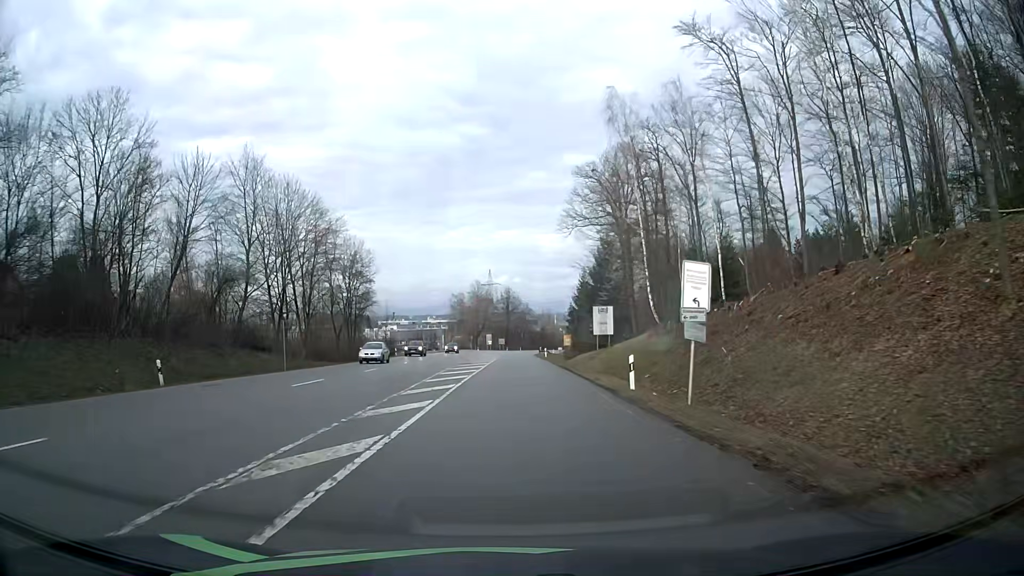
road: secondary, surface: asphalt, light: Day
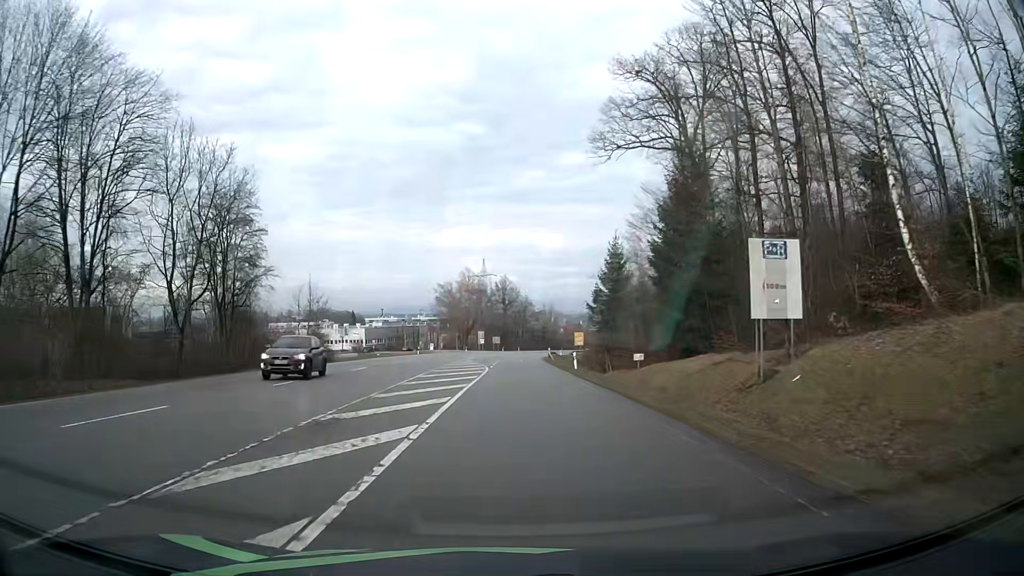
(+0.1, +34.5) m; 0°
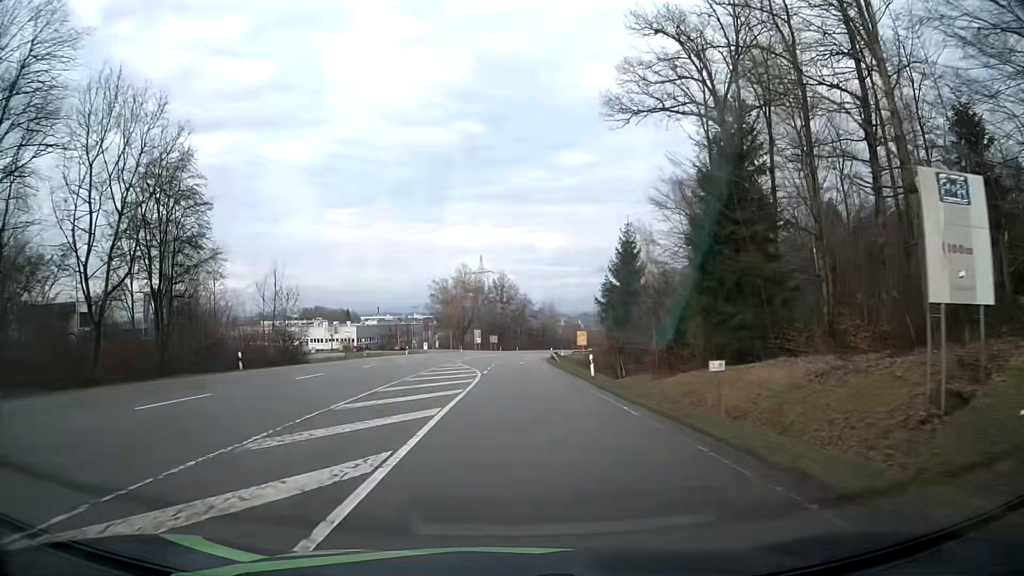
(0.0, +8.5) m; 0°
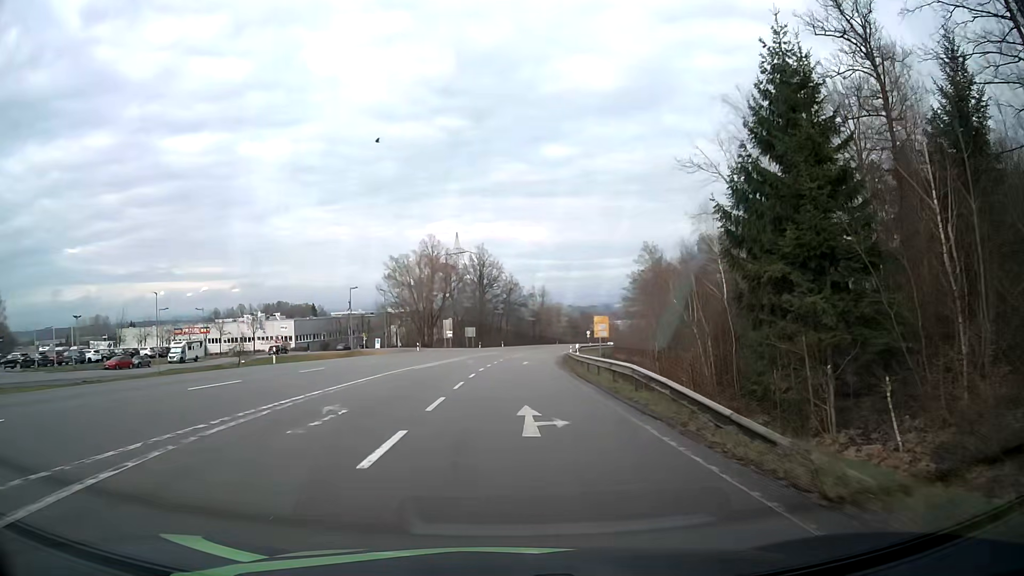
(+0.8, +42.3) m; +1°
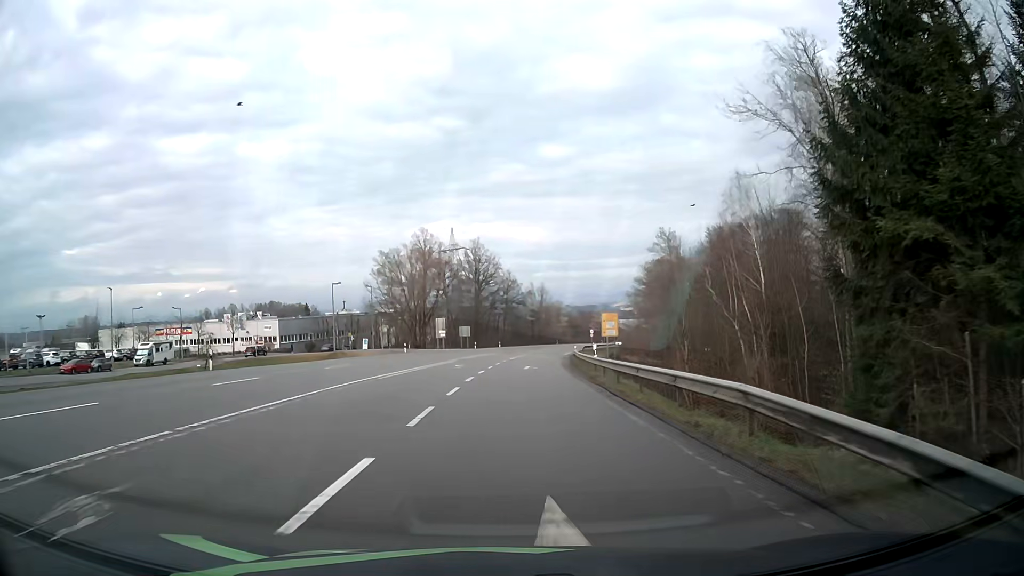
(0.0, +8.4) m; 0°
(0, +10) (0, +20) (0, +30) (+1, +40) (+1, +50) (+2, +60) (+3, +70) (+4, +80) (+6, +90) (+7, +100) m
